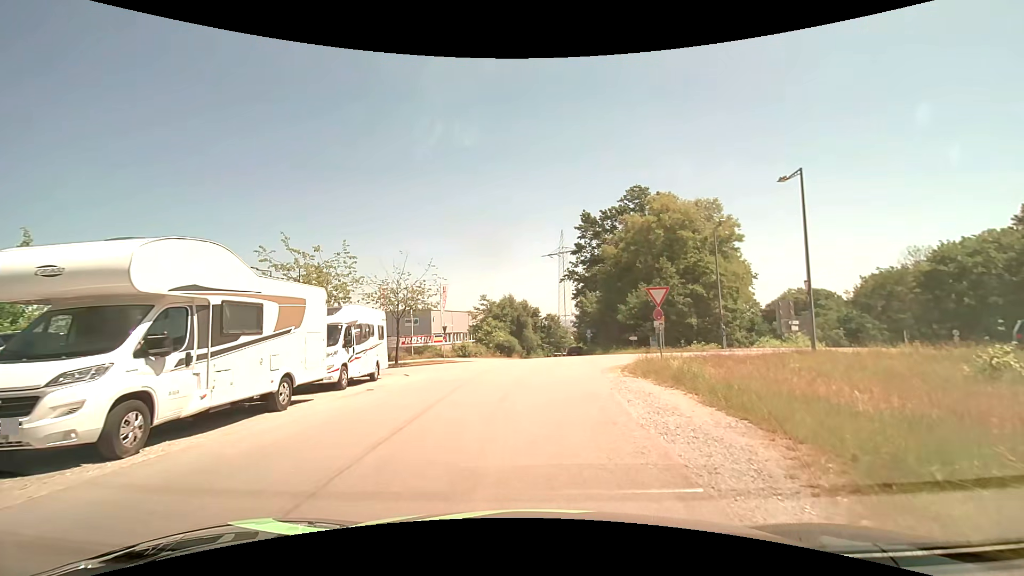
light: Day
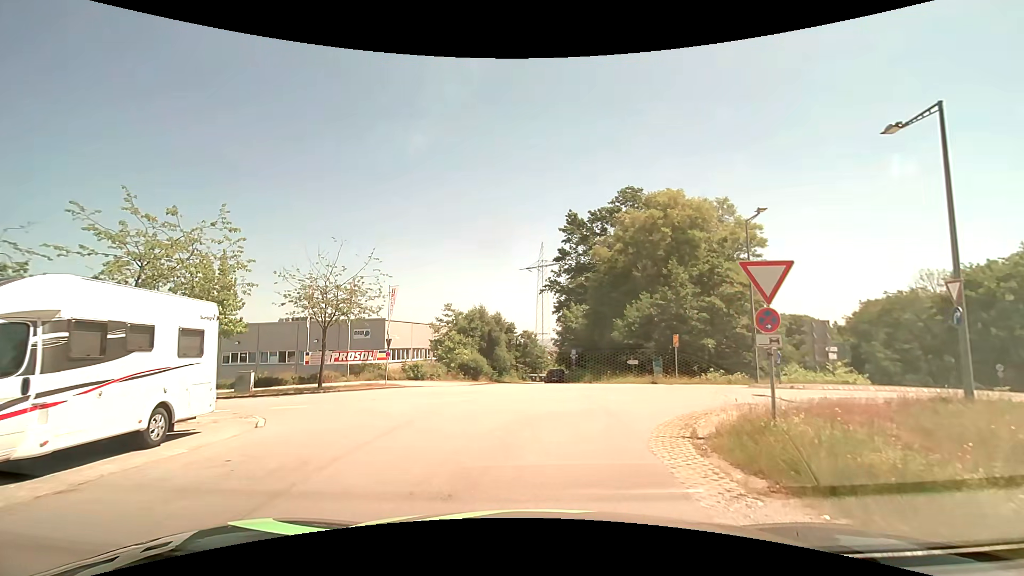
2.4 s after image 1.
(+0.2, +9.8) m; +2°
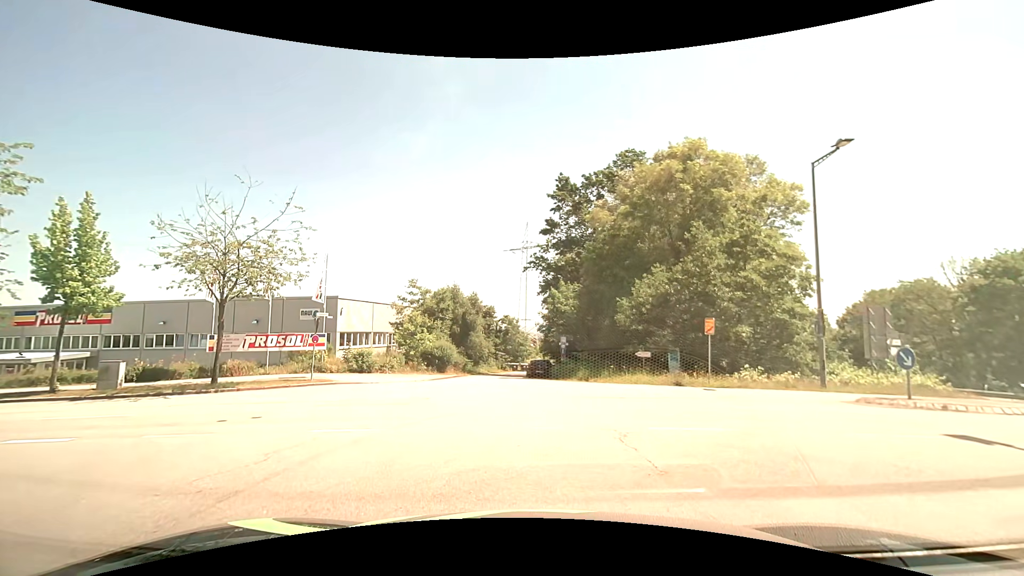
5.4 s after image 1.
(+0.2, +8.2) m; +2°
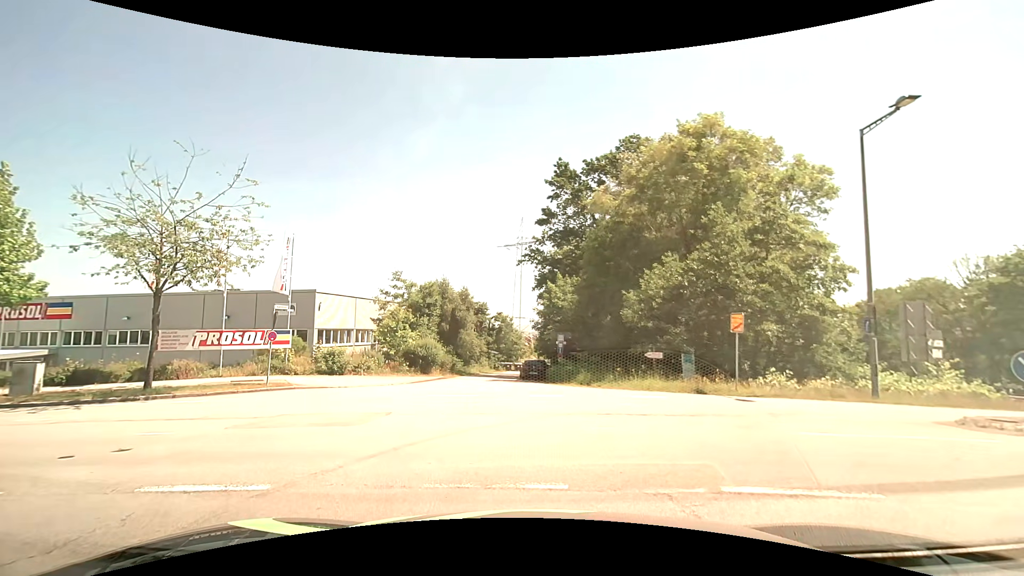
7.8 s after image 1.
(0.0, +3.3) m; 0°
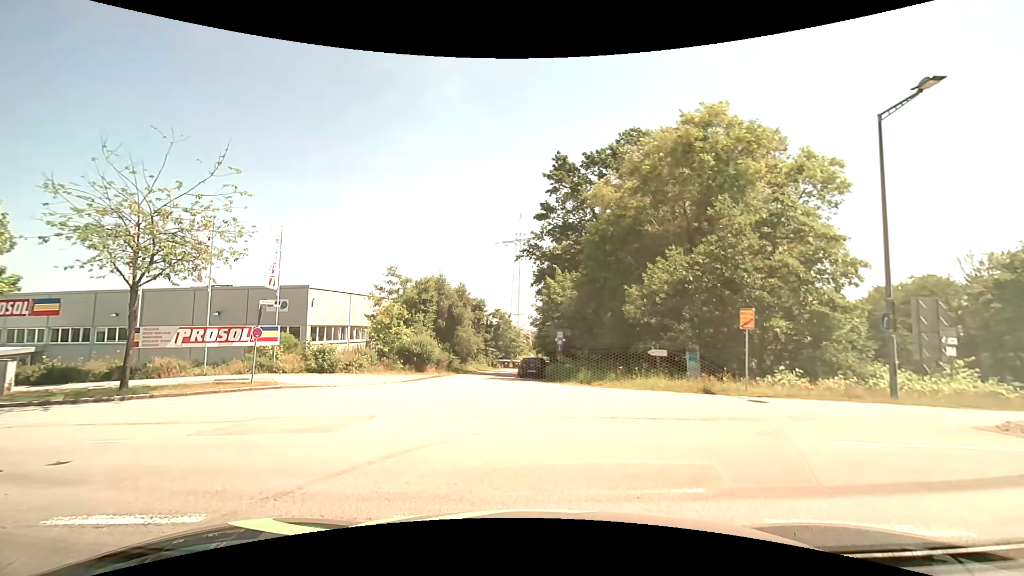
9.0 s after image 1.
(0.0, +0.9) m; 0°
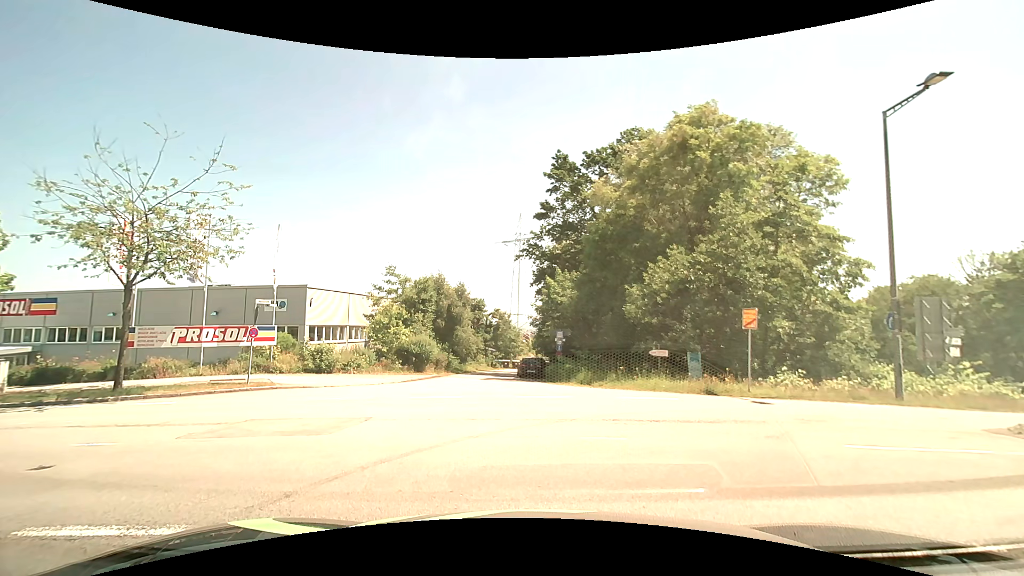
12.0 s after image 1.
(0.0, +0.3) m; 0°
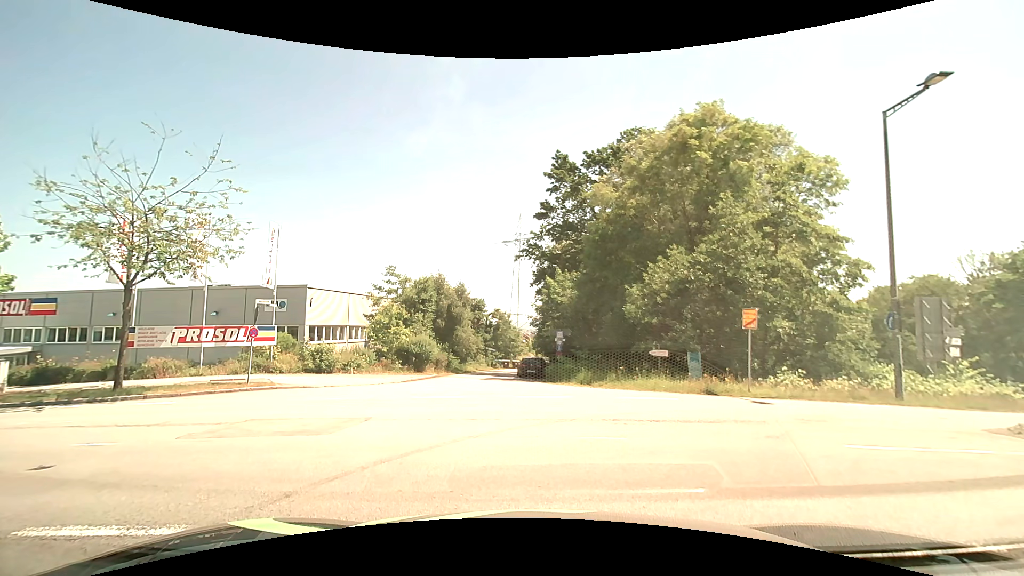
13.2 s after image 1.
(0.0, 0.0) m; 0°
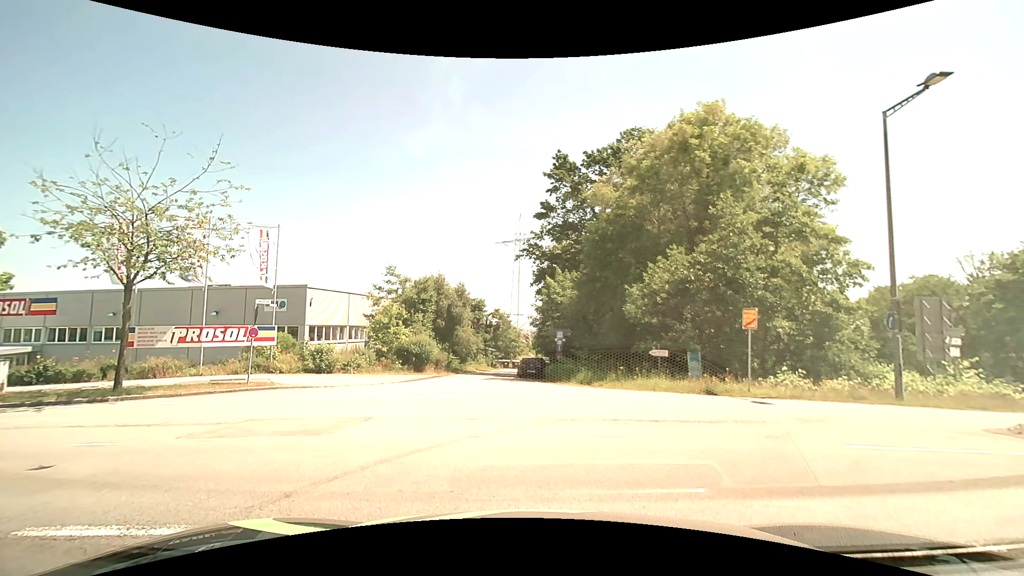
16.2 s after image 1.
(0.0, 0.0) m; 0°
